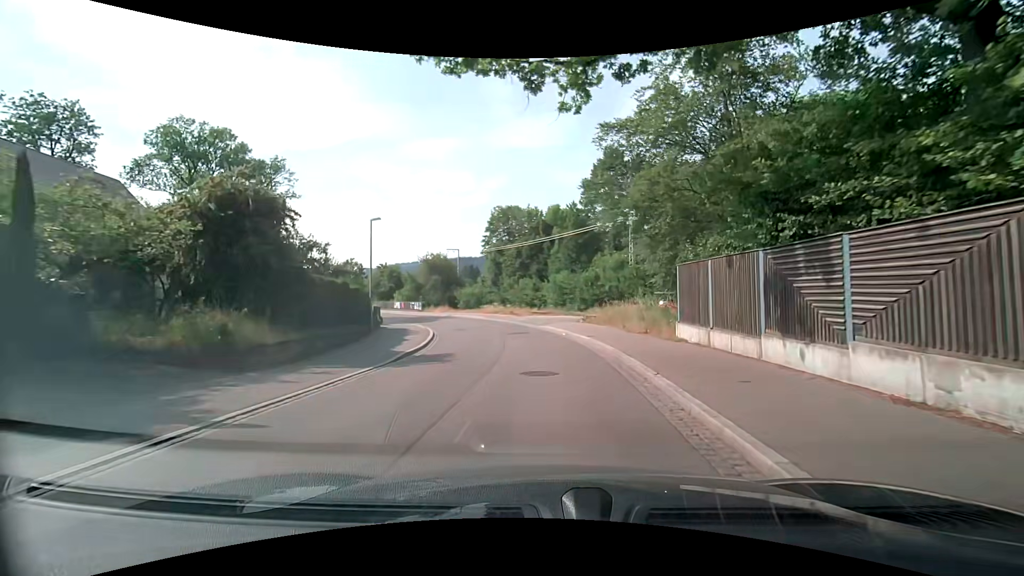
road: tertiary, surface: asphalt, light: Day
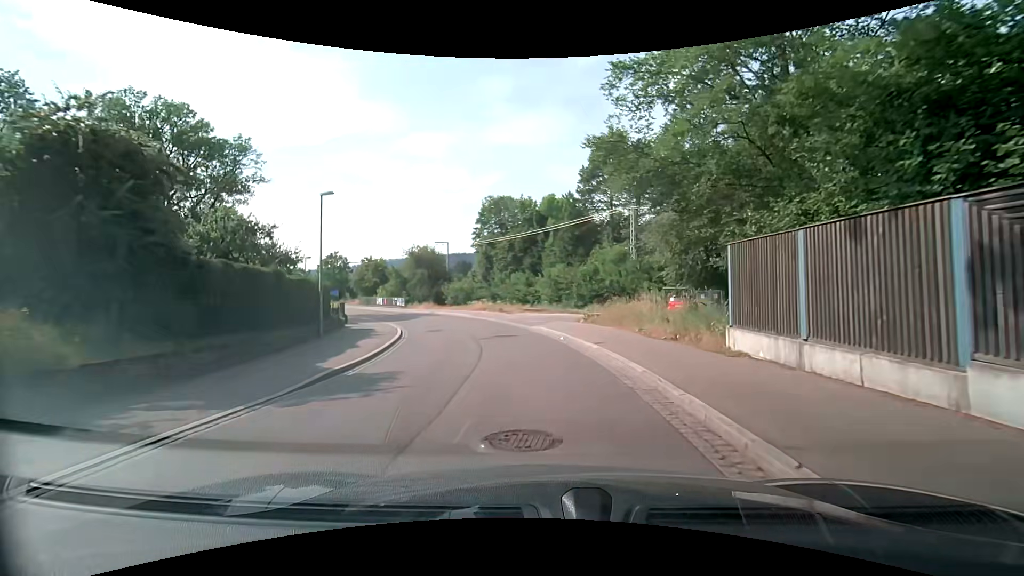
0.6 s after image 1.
(+0.1, +5.0) m; +2°
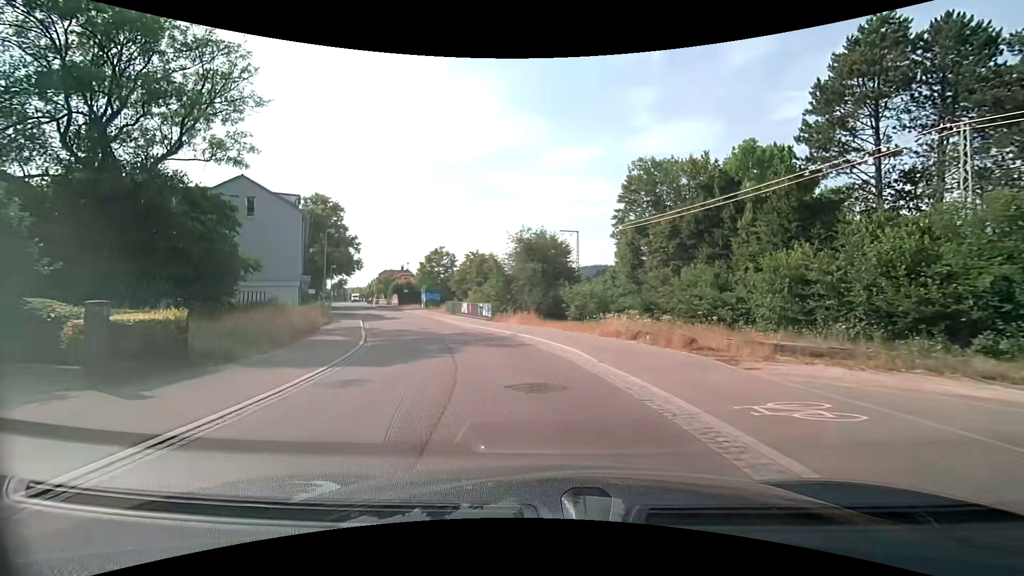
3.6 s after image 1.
(-2.0, +26.1) m; -14°
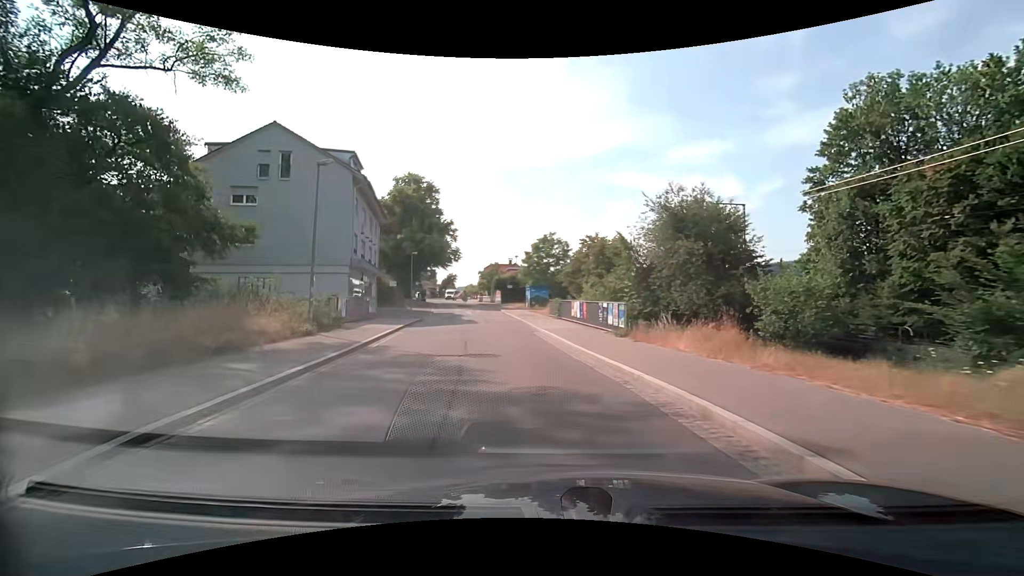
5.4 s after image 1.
(-1.9, +16.6) m; -13°
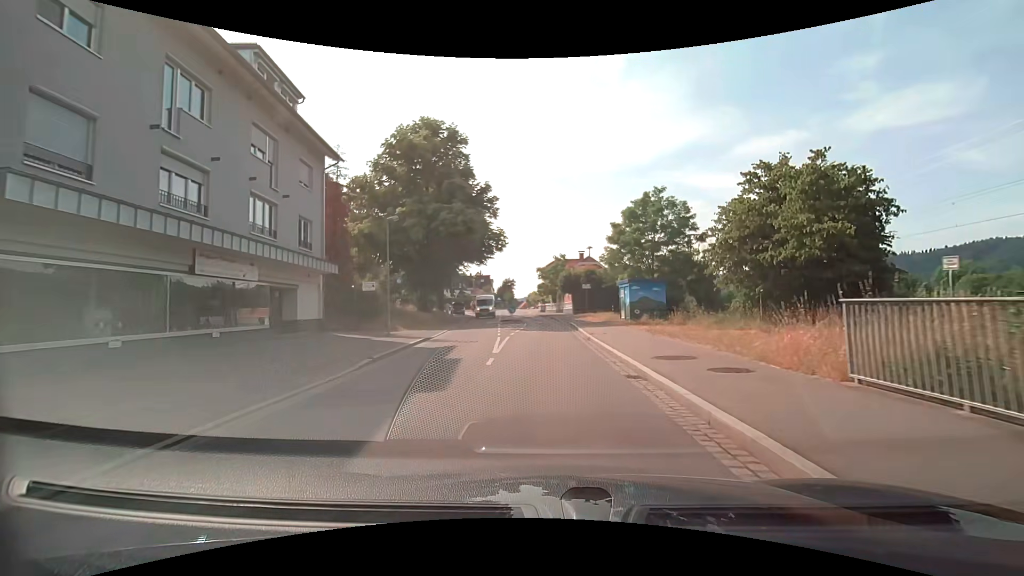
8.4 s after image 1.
(-3.1, +28.2) m; -9°
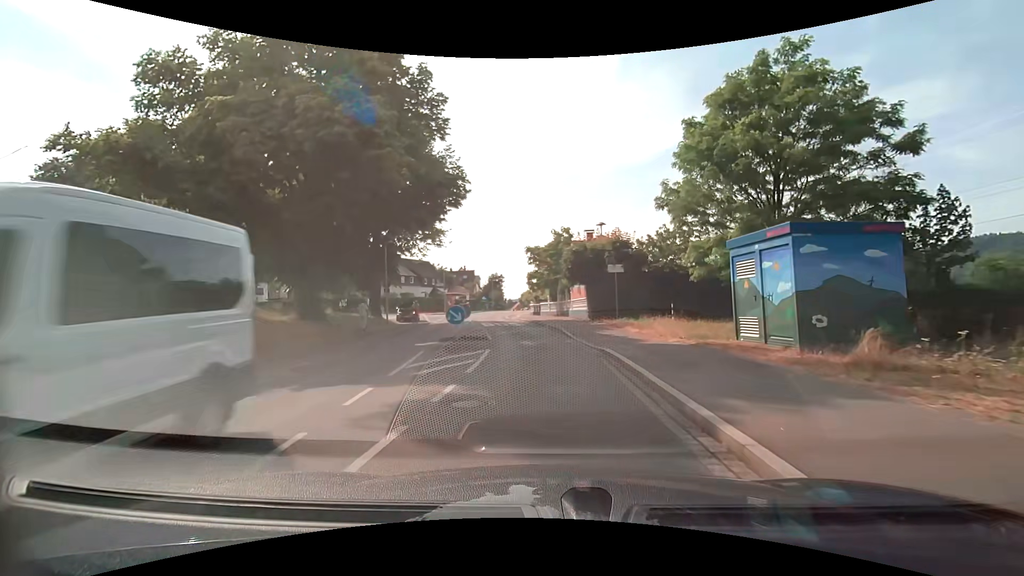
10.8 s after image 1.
(-0.1, +22.3) m; 0°
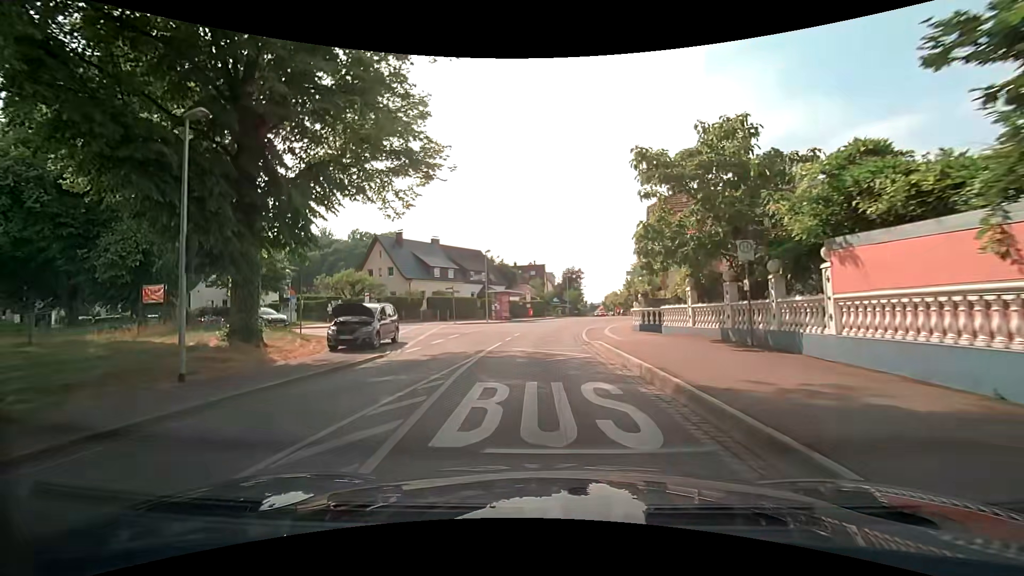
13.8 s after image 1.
(-1.2, +25.3) m; -8°
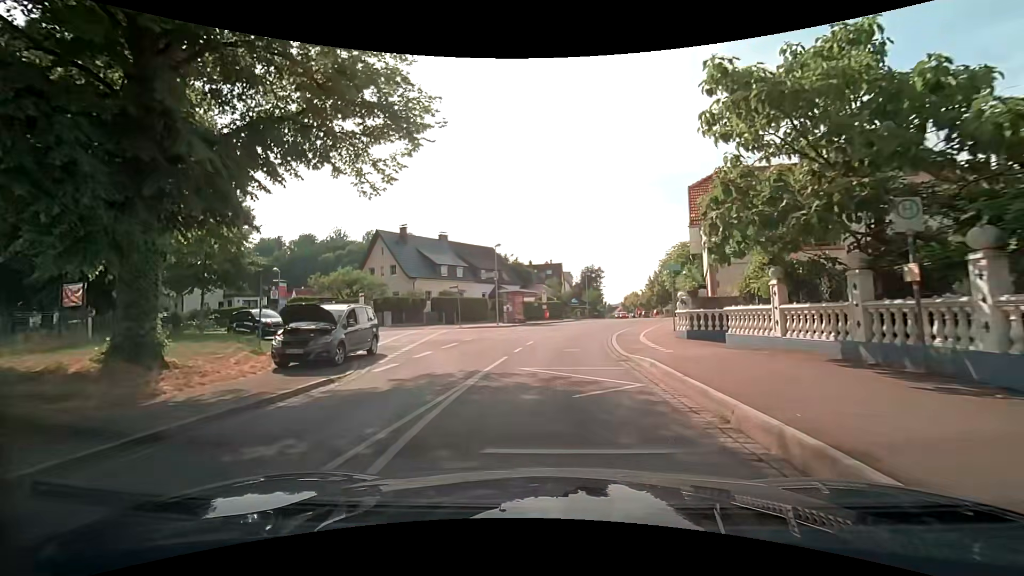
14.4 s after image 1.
(-0.1, +5.0) m; -2°
(0, +10) (0, +20) (+1, +30) (+3, +40) (+6, +49) (+9, +59) (+11, +69) (+12, +78) (+13, +88) (+15, +98) m
